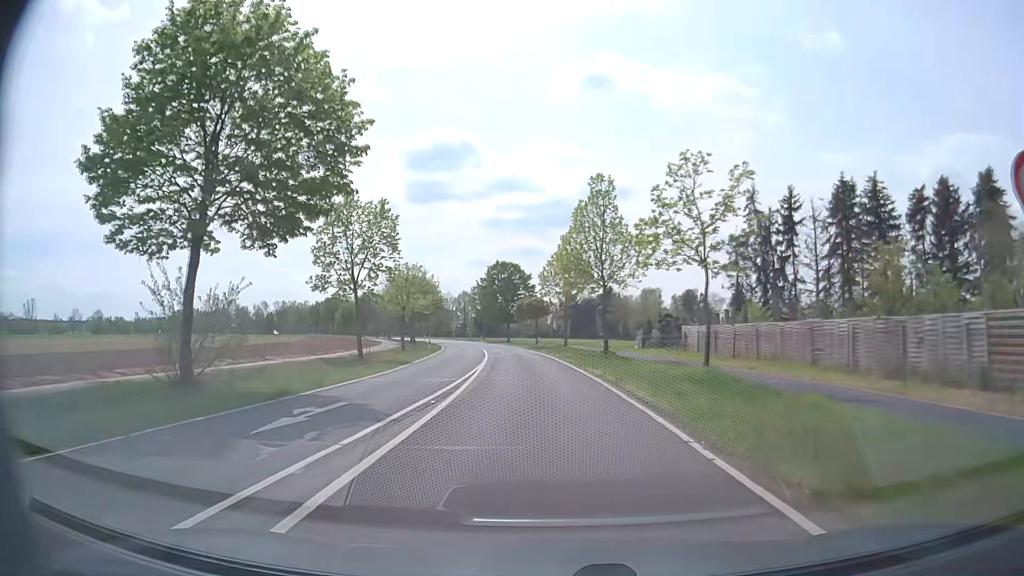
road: secondary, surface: asphalt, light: Day
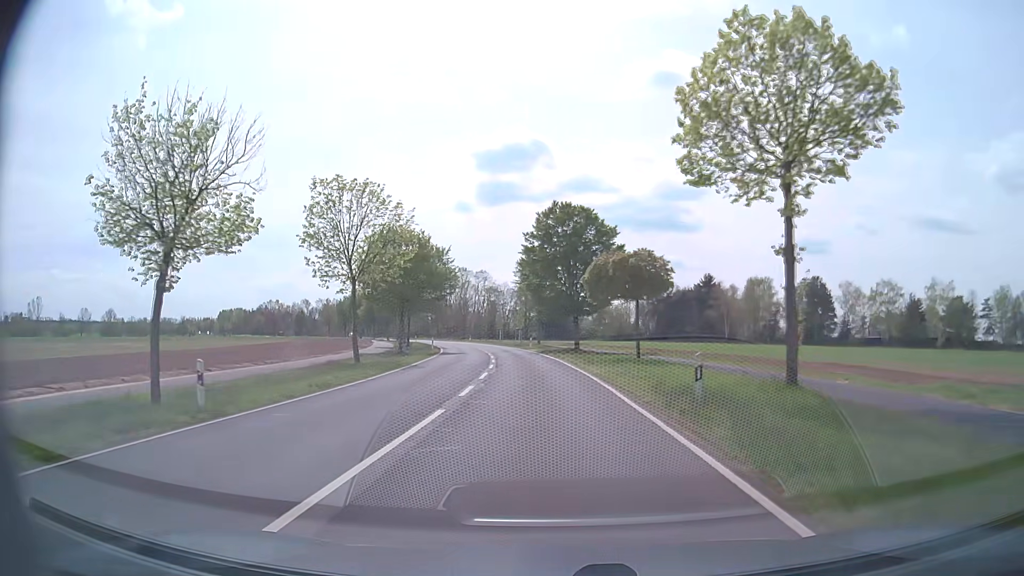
(-2.3, +44.1) m; -6°
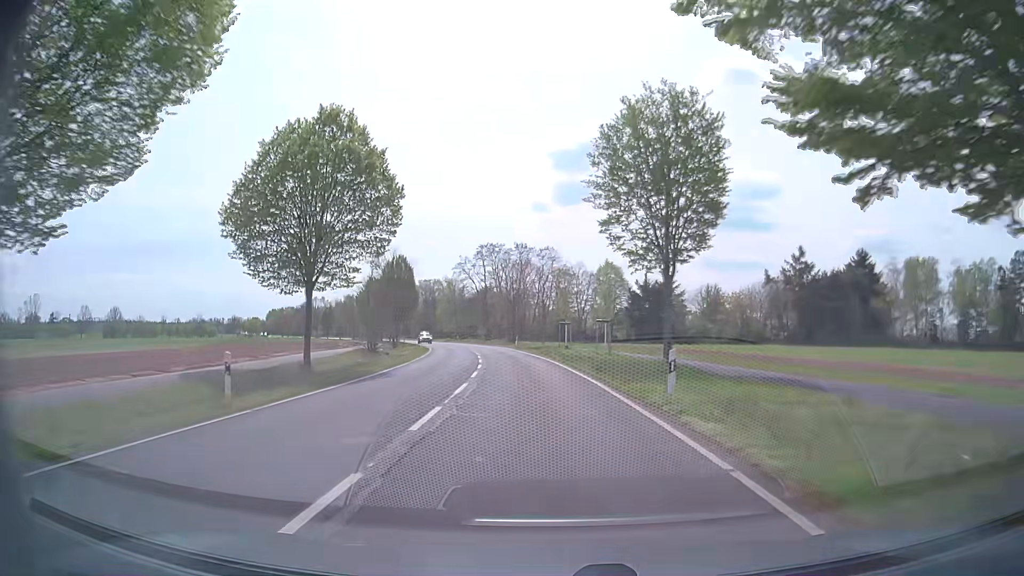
(-2.9, +48.1) m; -7°
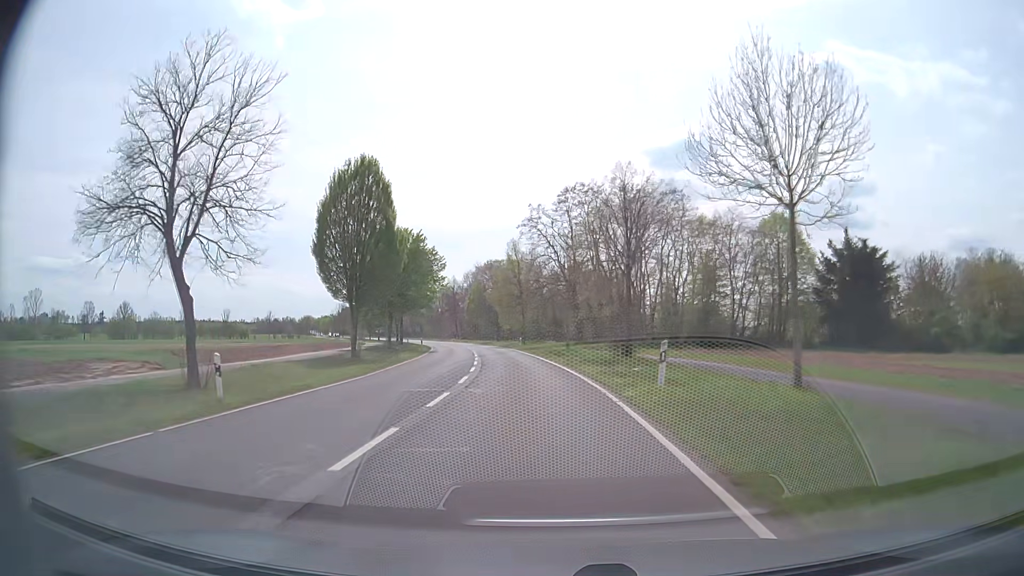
(-3.5, +51.0) m; -8°
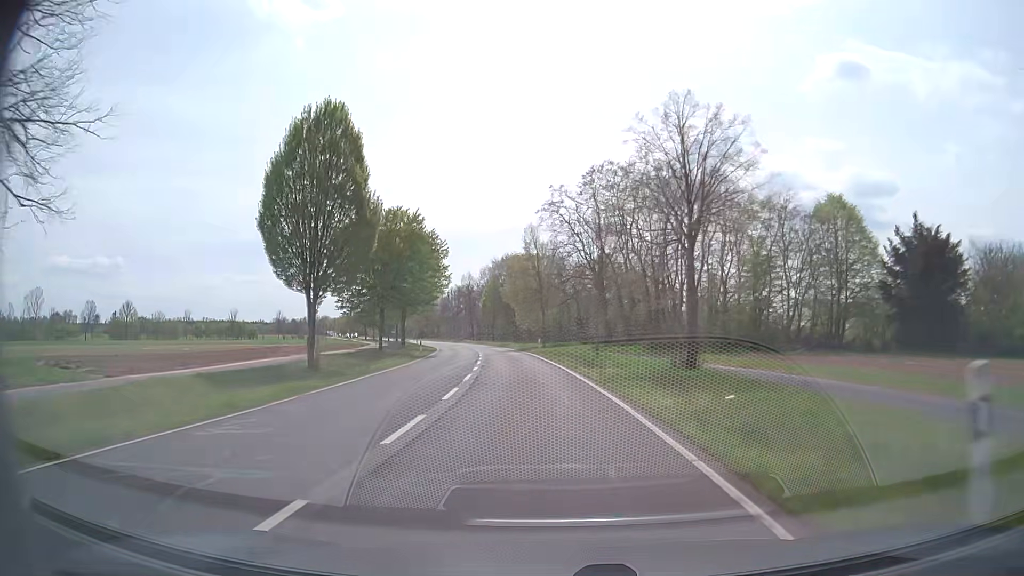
(-0.2, +10.3) m; -2°
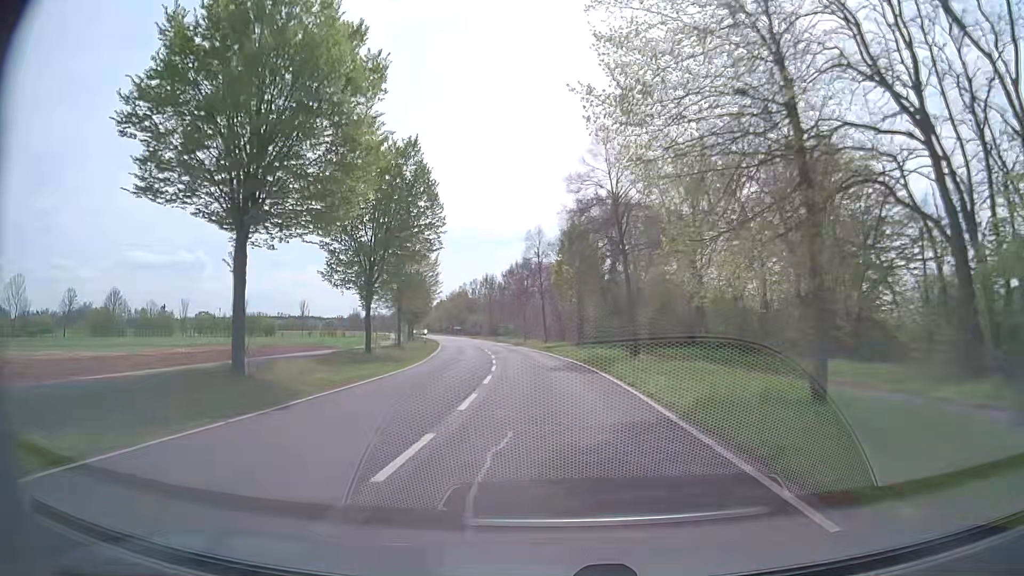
(-3.5, +50.1) m; -8°
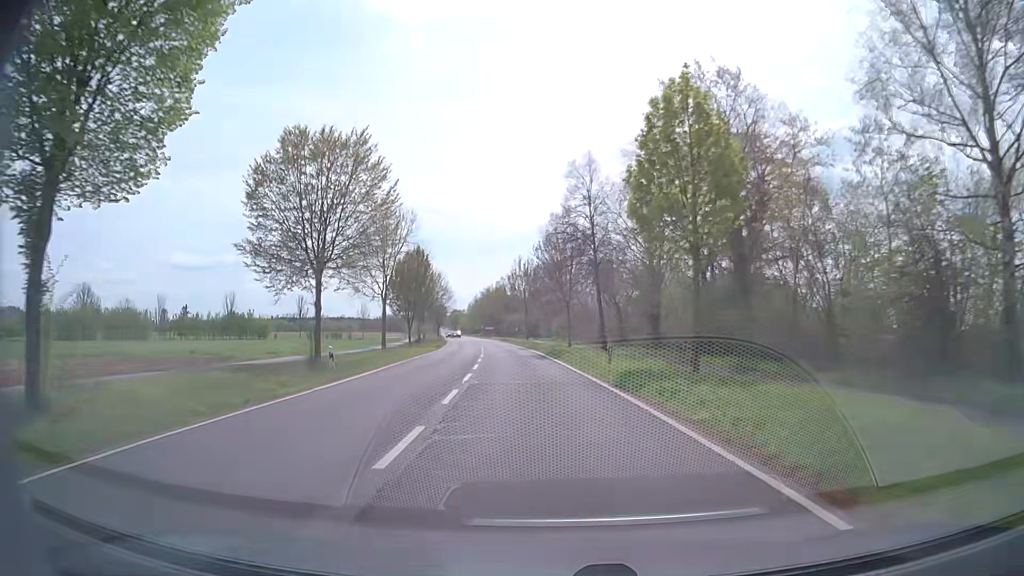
(-1.0, +29.6) m; -4°
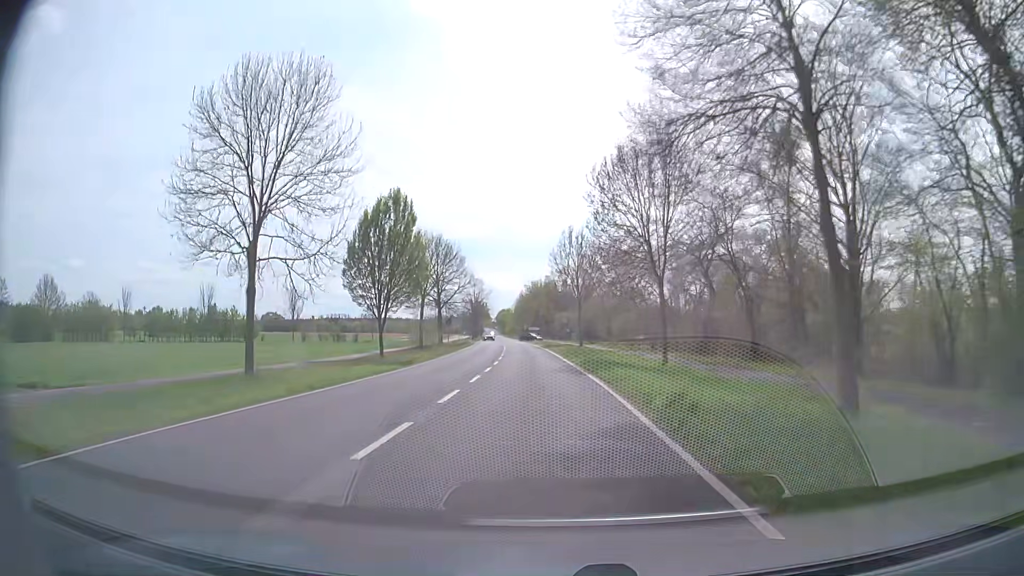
(-1.1, +29.5) m; -4°
(0, +10) (-1, +20) (-1, +30) (-2, +40) (-2, +50) (-3, +60) (-4, +70) (-5, +80) (-6, +90) (-6, +100) m
